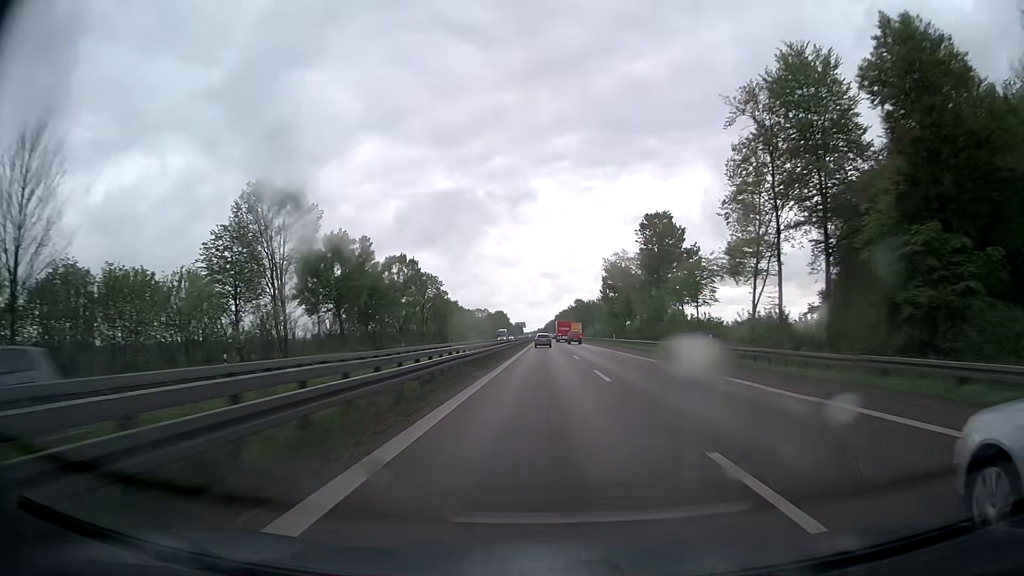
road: trunk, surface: asphalt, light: Day
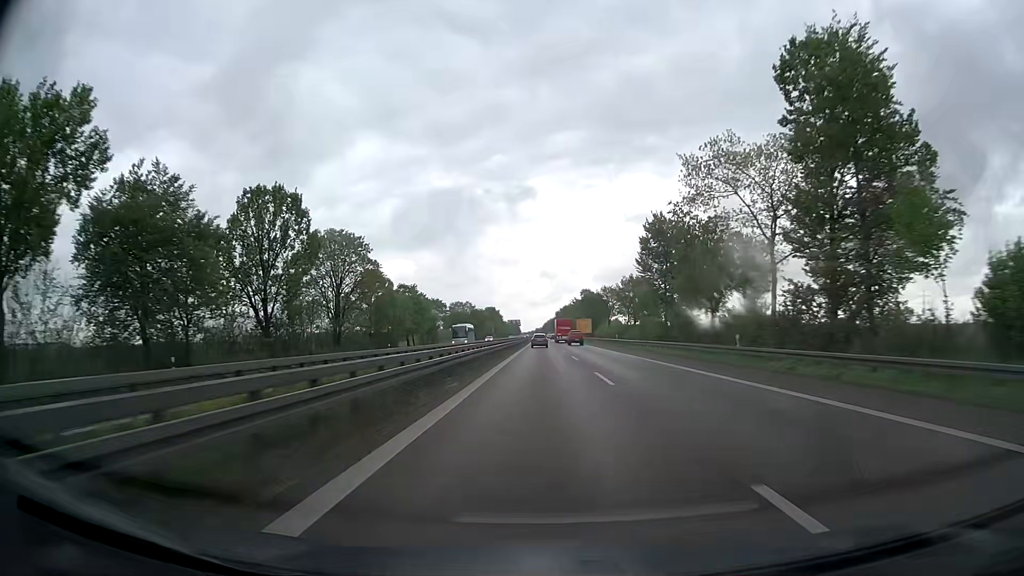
(0.0, +55.7) m; 0°
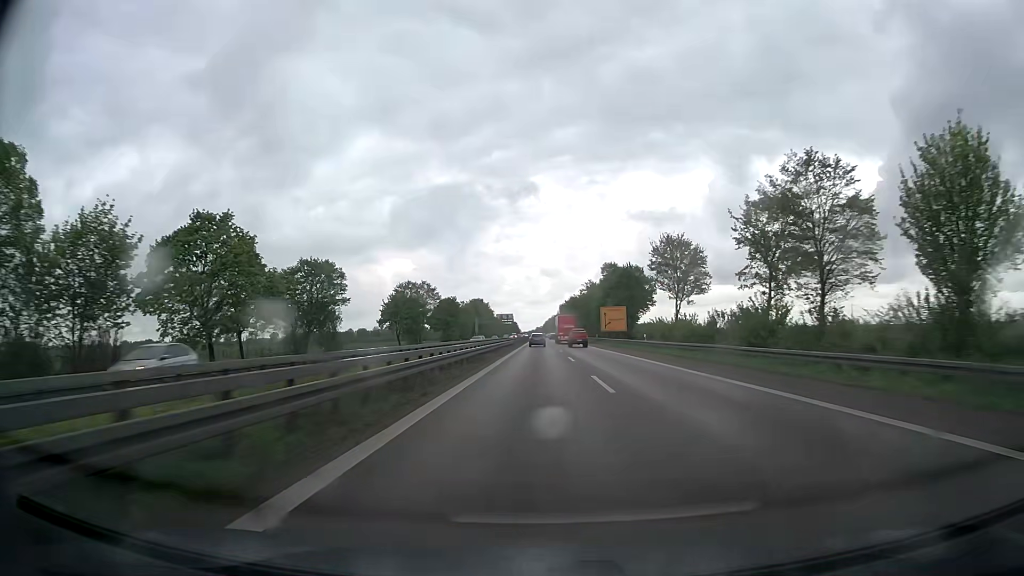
(+0.1, +74.4) m; 0°
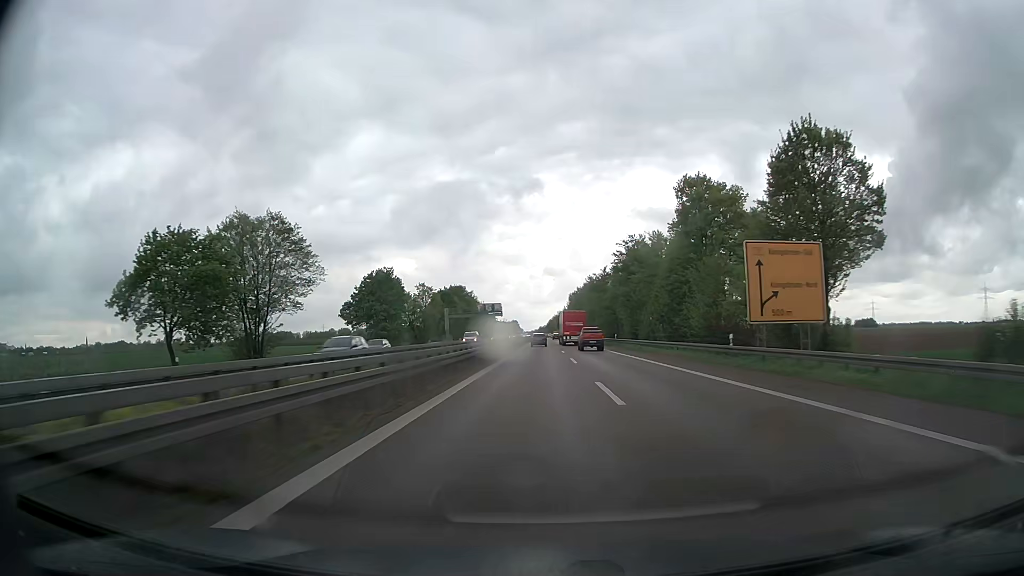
(-0.2, +74.5) m; 0°
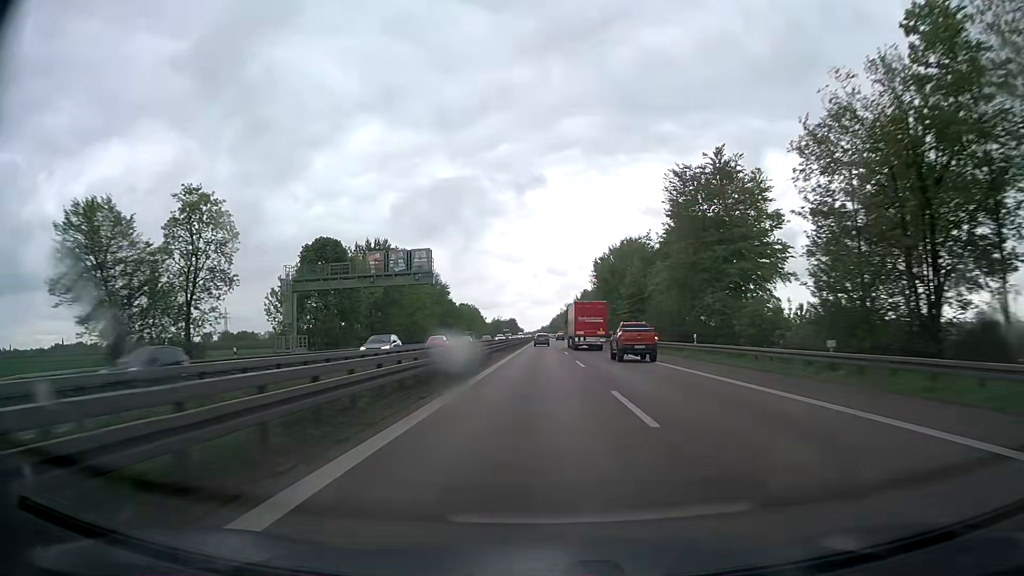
(-0.1, +93.1) m; 0°
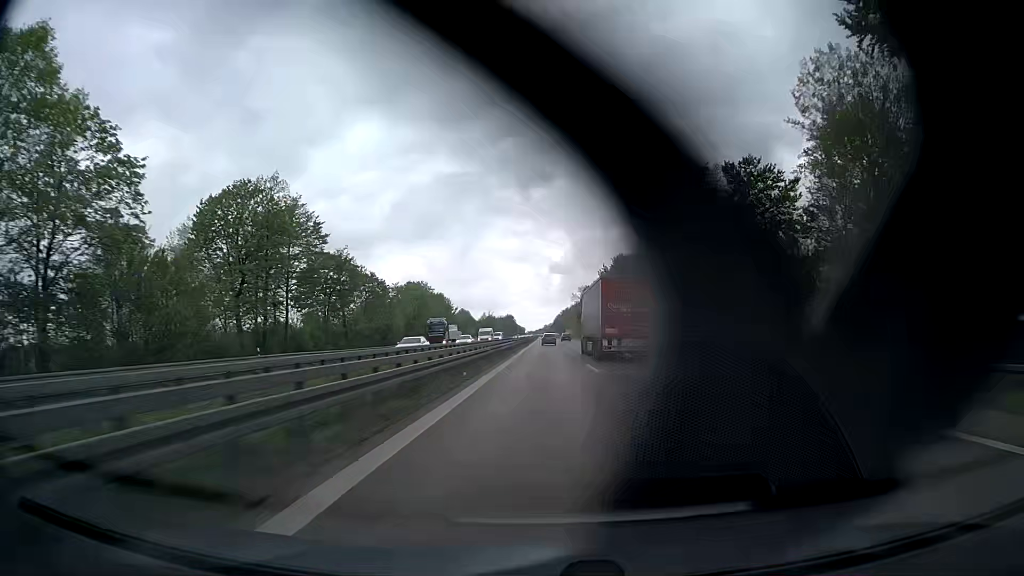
(-0.2, +93.7) m; 0°
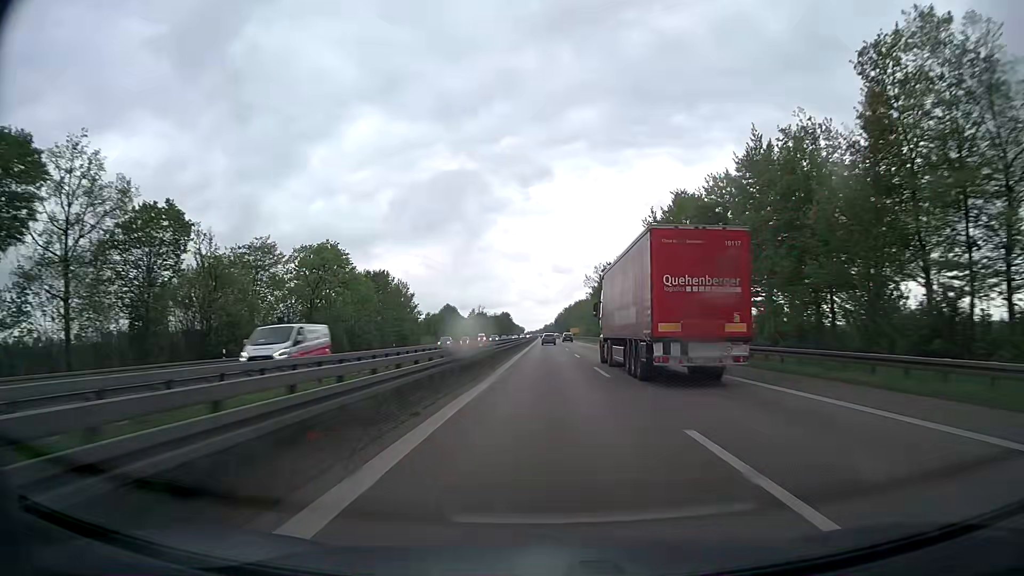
(-0.1, +56.8) m; 0°
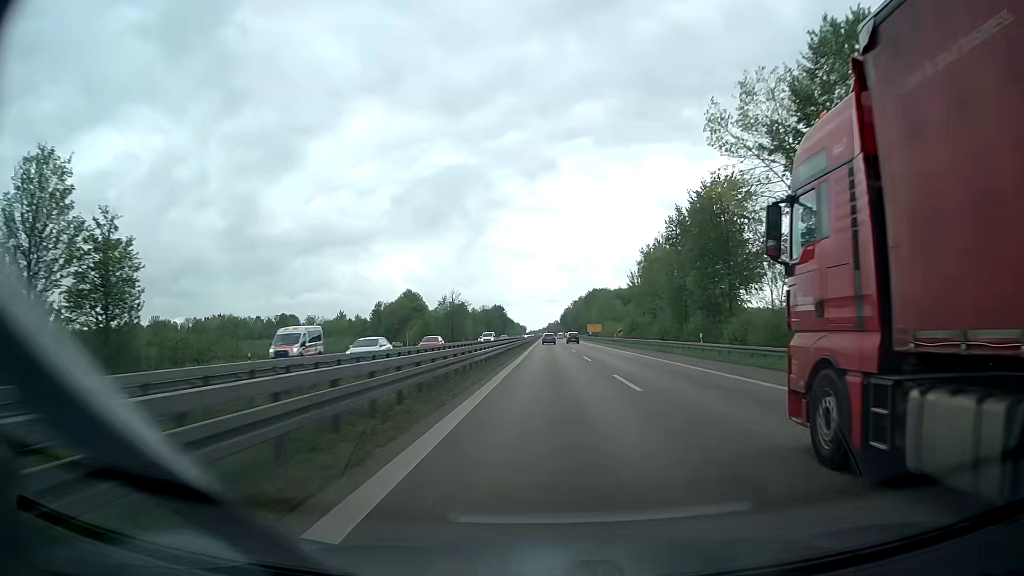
(0.0, +95.4) m; 0°
(0, +10) (0, +20) (0, +30) (0, +40) (0, +50) (0, +60) (0, +70) (0, +80) (0, +90) (0, +100) m
